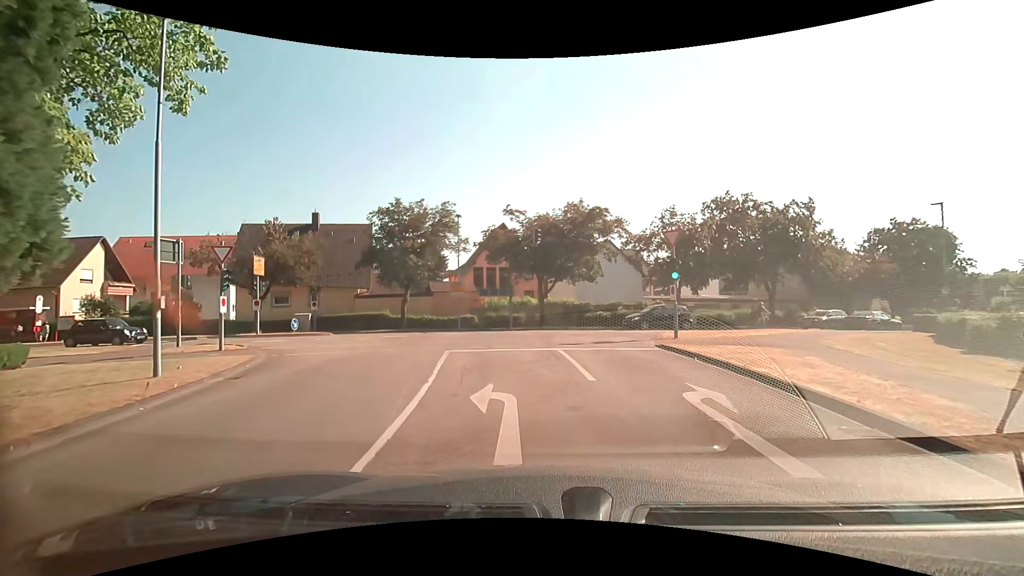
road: tertiary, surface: asphalt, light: Day
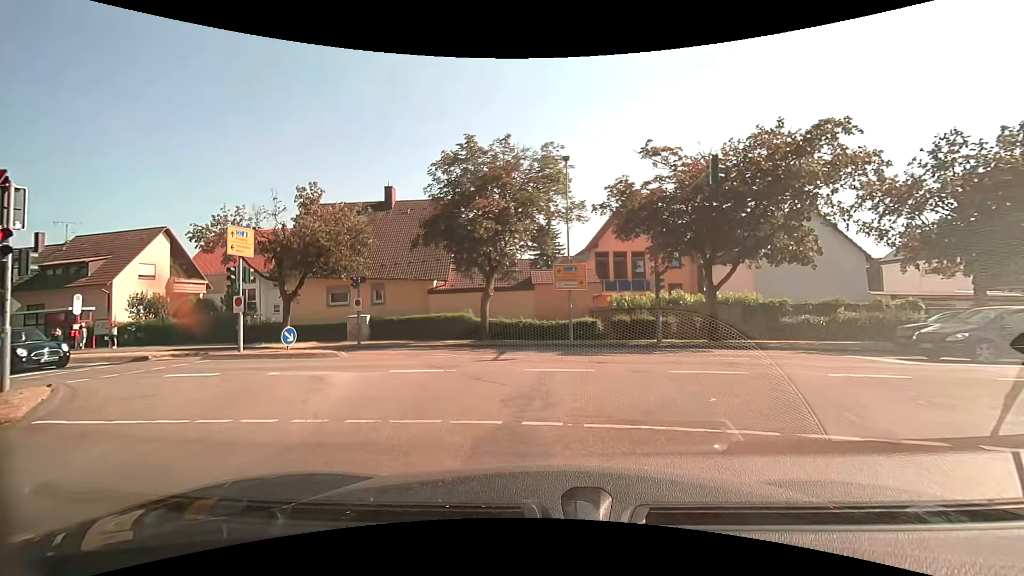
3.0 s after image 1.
(-1.6, +13.8) m; -15°
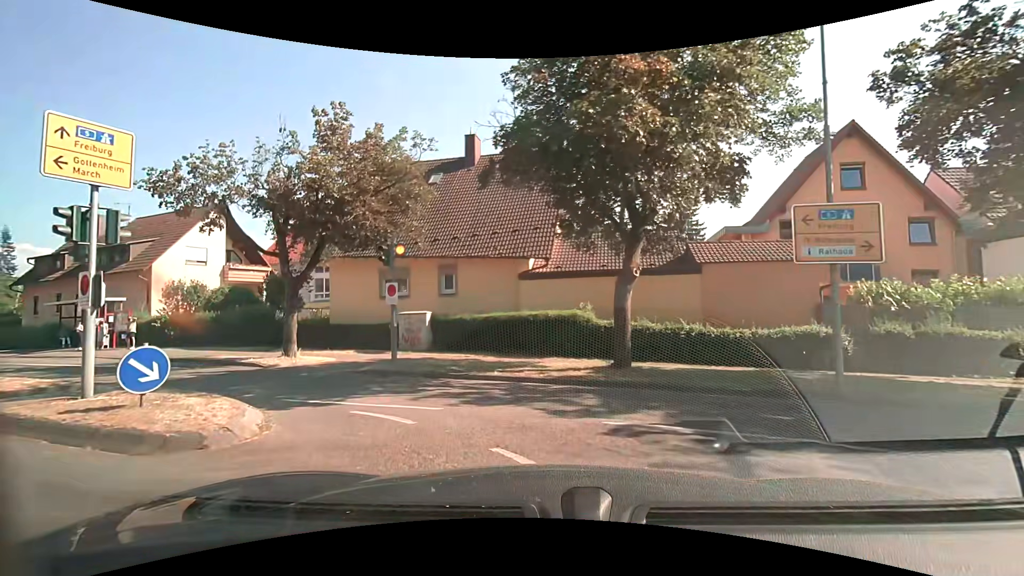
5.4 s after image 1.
(-1.7, +11.4) m; -13°
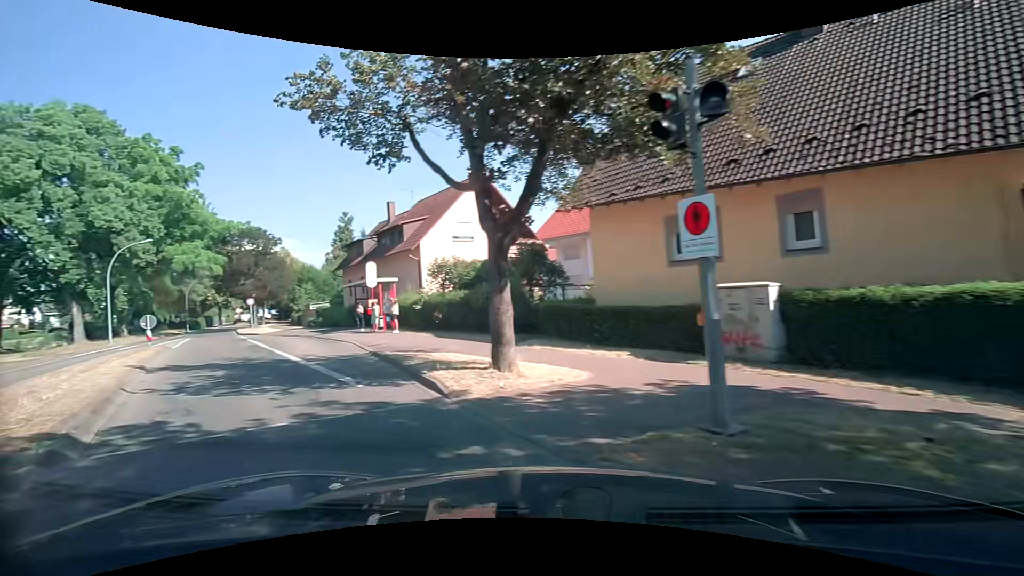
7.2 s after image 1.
(-1.8, +8.9) m; -33°
(-4, +9) (-10, +17) (-16, +25) (-22, +33) (-28, +41) (-33, +49) (-39, +58) (-44, +66) (-48, +75) (-52, +85) m
